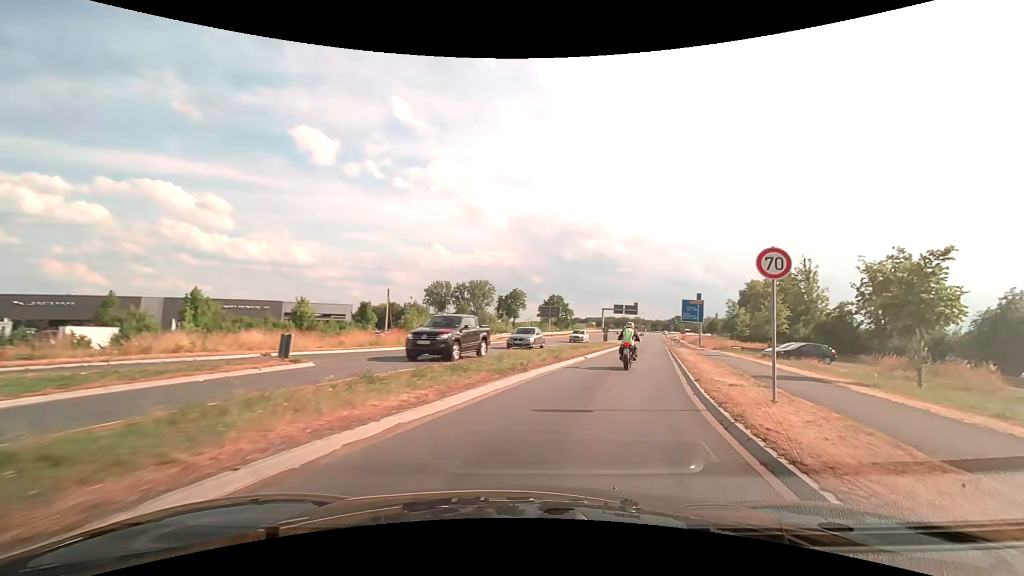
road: secondary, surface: asphalt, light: Day
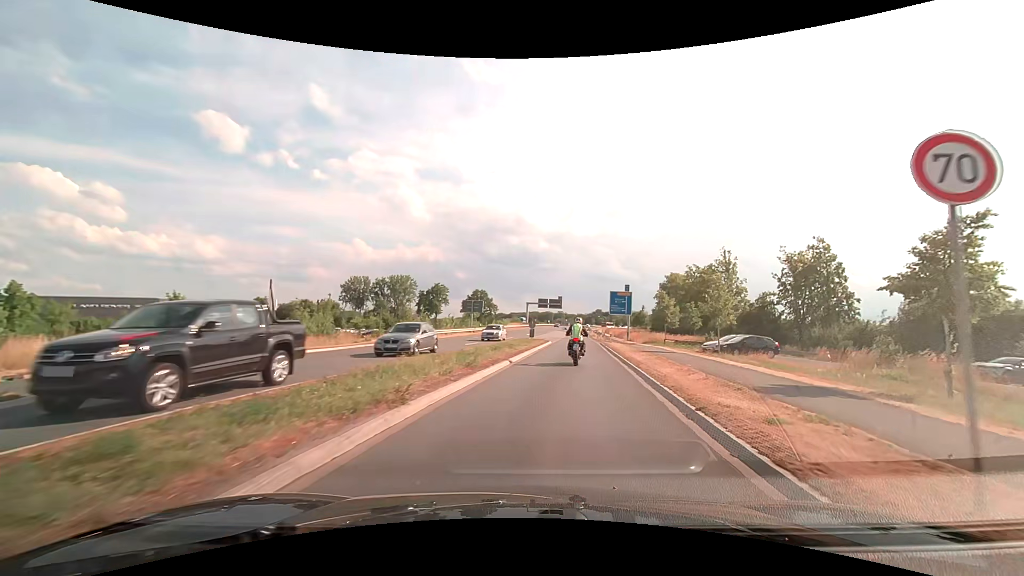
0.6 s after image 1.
(+0.6, +6.1) m; +9°
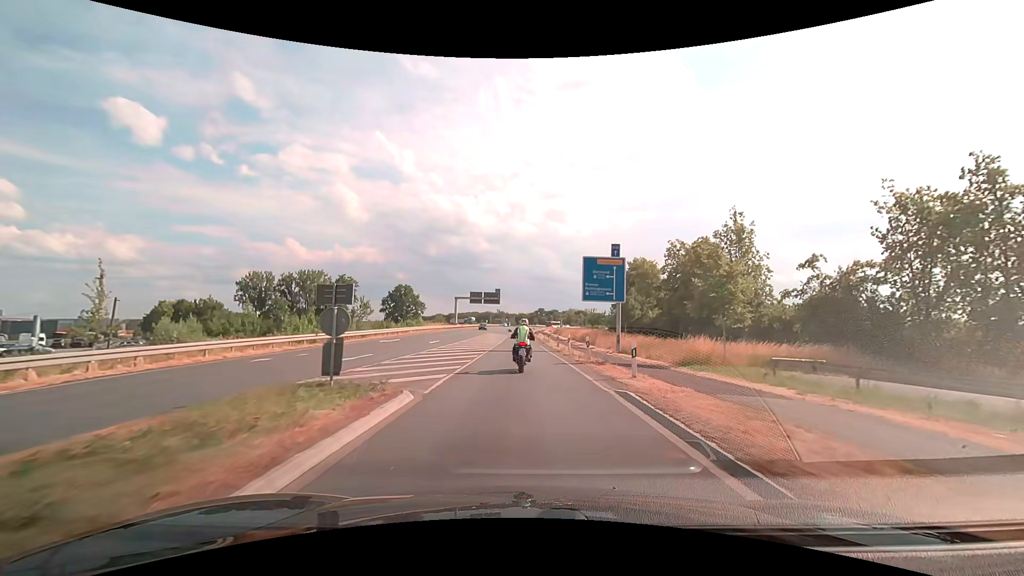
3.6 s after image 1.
(+4.0, +33.3) m; +8°
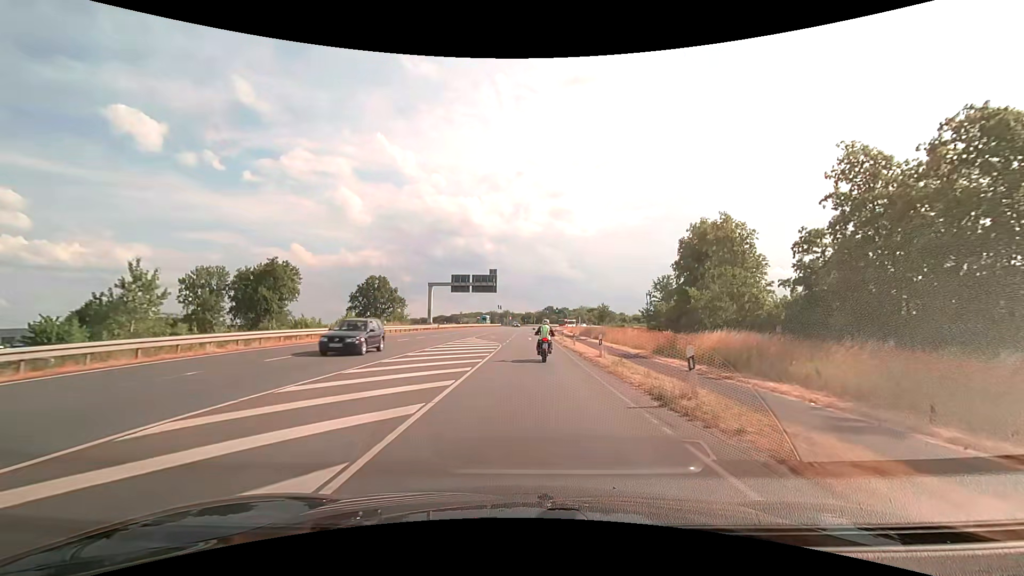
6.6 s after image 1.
(-0.4, +41.7) m; -1°
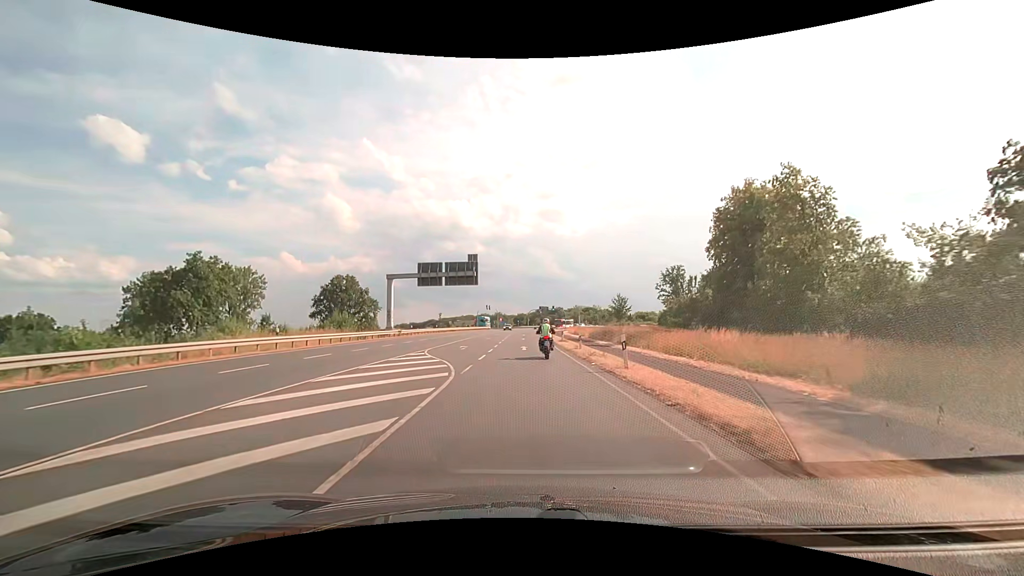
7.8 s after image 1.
(+0.1, +19.6) m; +1°
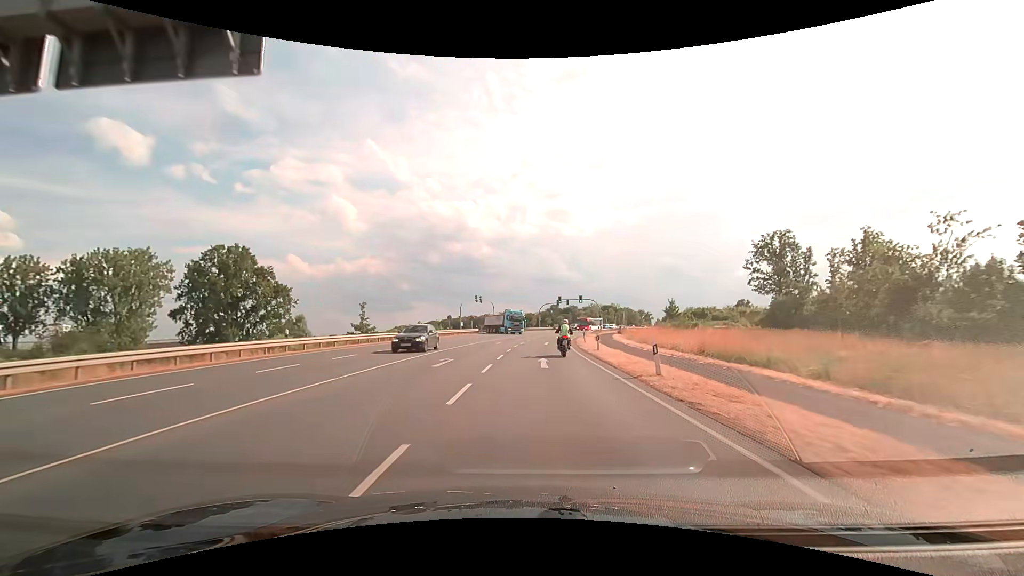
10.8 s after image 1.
(-0.5, +51.7) m; -1°
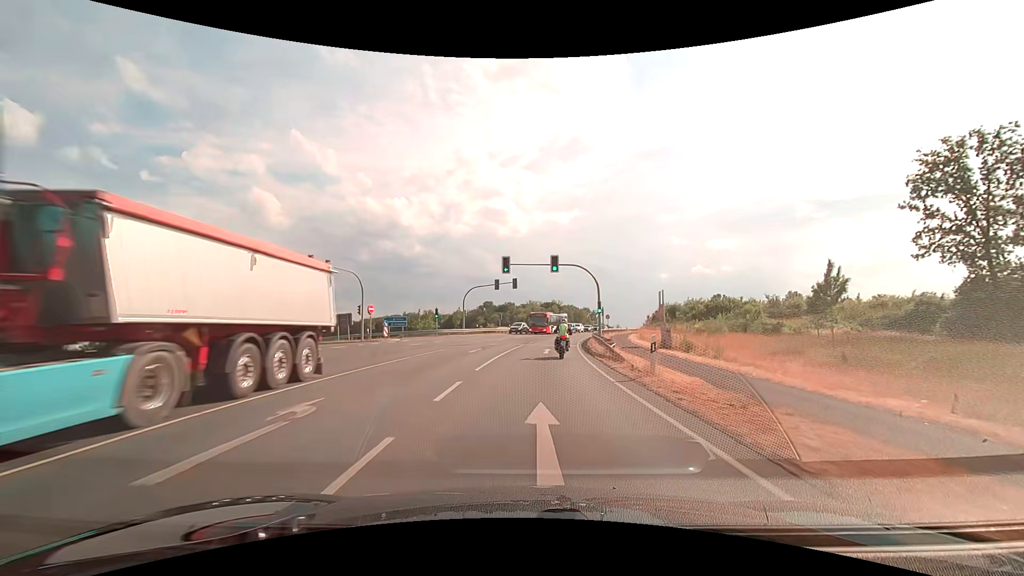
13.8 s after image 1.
(+2.3, +51.4) m; +7°
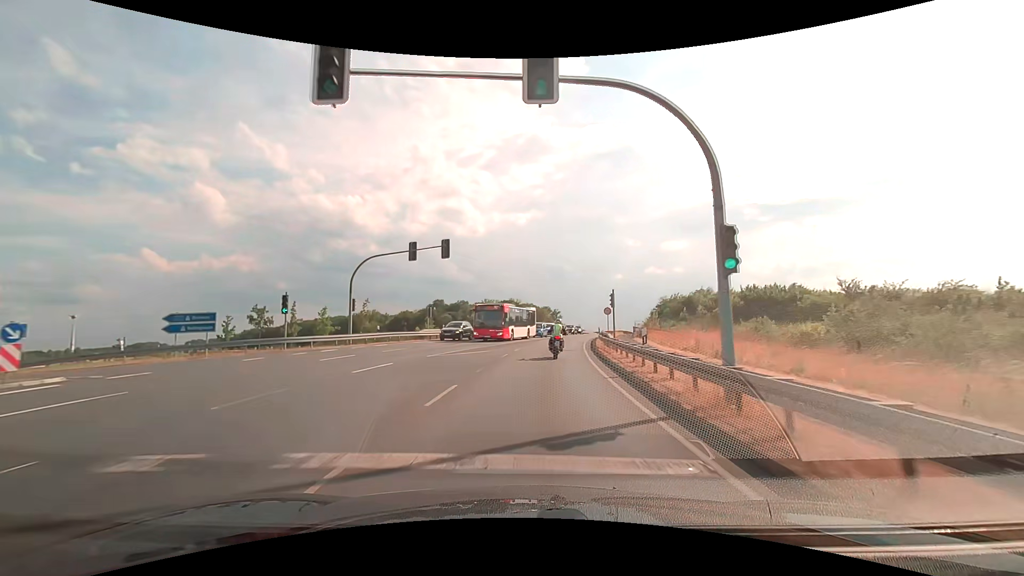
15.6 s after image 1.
(+1.1, +29.3) m; +5°
(0, +10) (+1, +20) (+1, +30) (+3, +40) (+4, +50) (+6, +60) (+8, +69) (+11, +79) (+14, +89) (+16, +98) m
